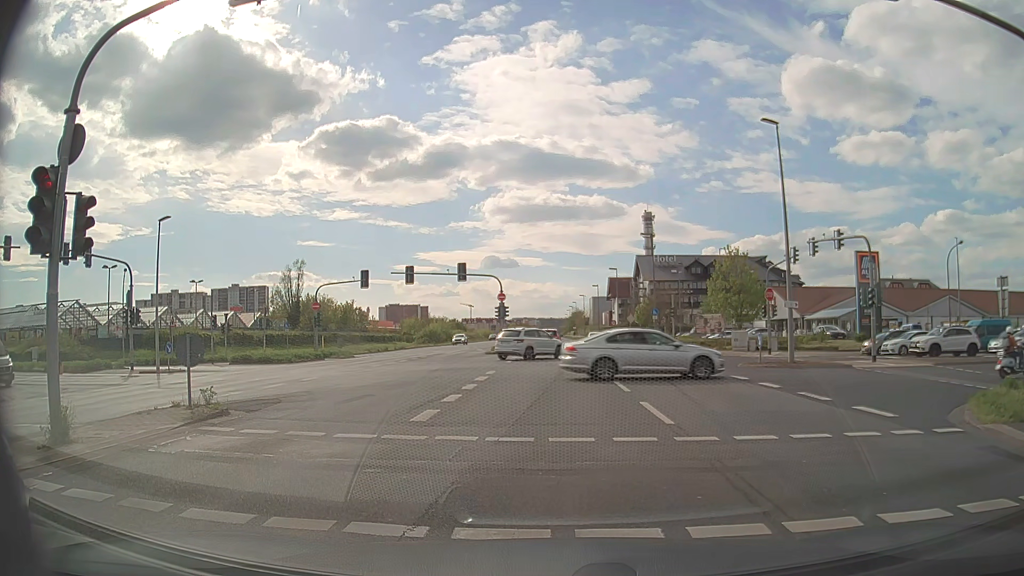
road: primary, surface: asphalt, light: Day
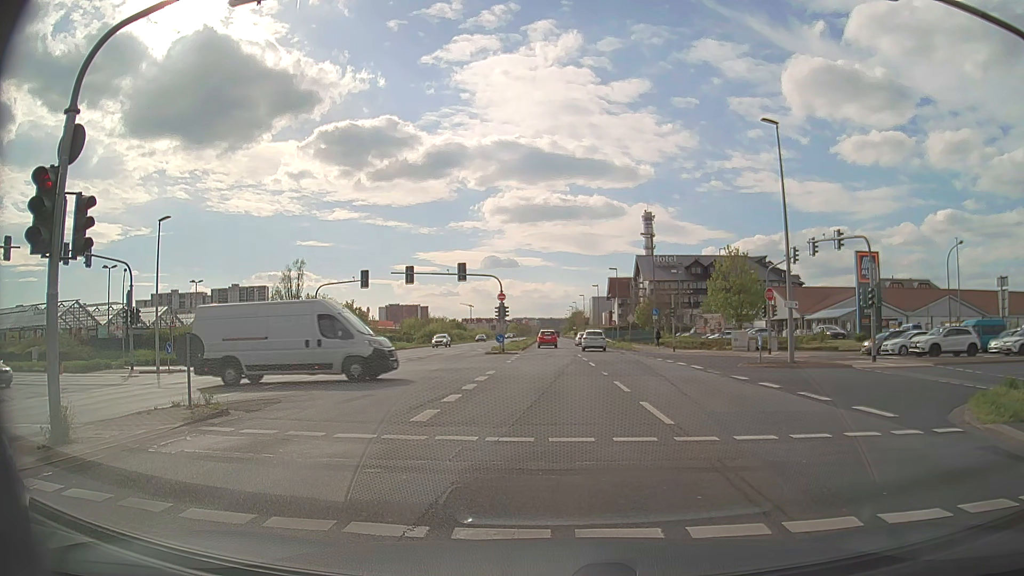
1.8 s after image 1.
(0.0, 0.0) m; 0°
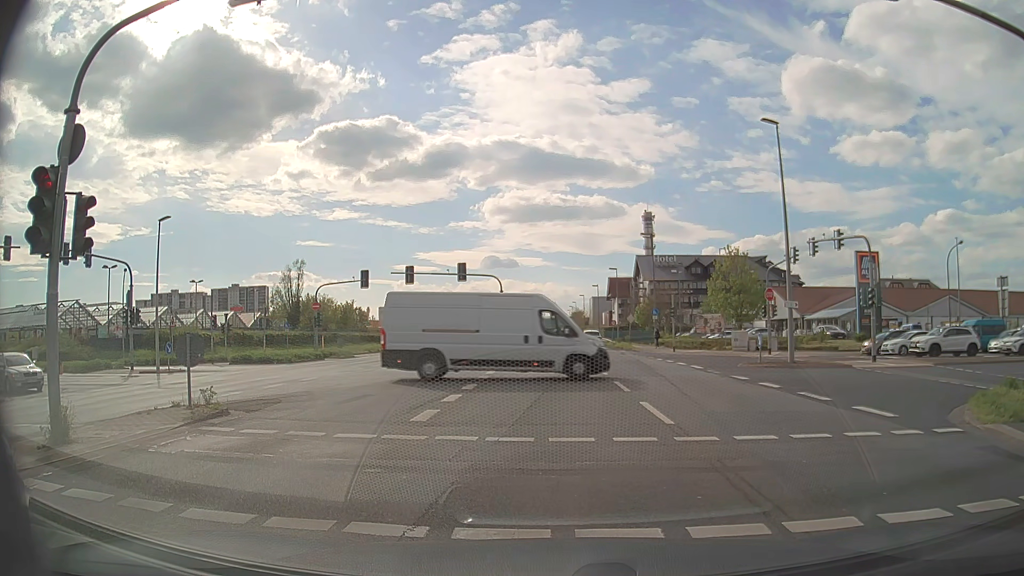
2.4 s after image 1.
(0.0, 0.0) m; 0°
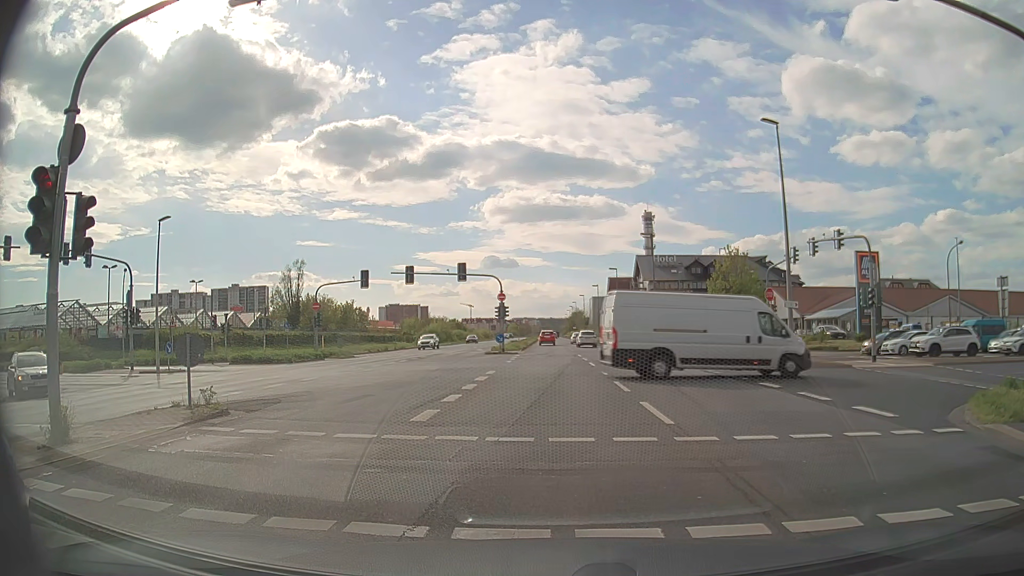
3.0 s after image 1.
(0.0, 0.0) m; 0°
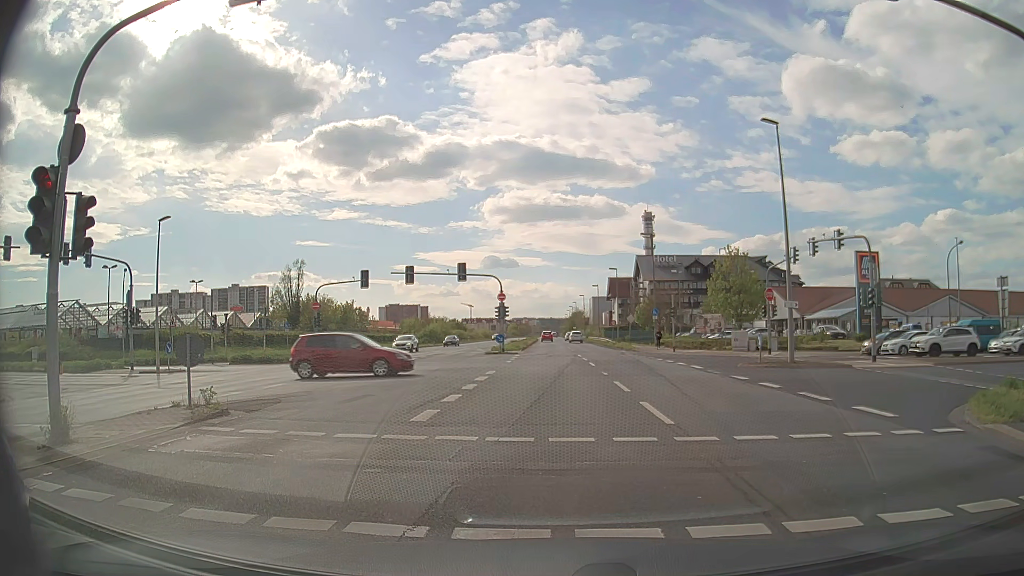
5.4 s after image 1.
(0.0, 0.0) m; 0°
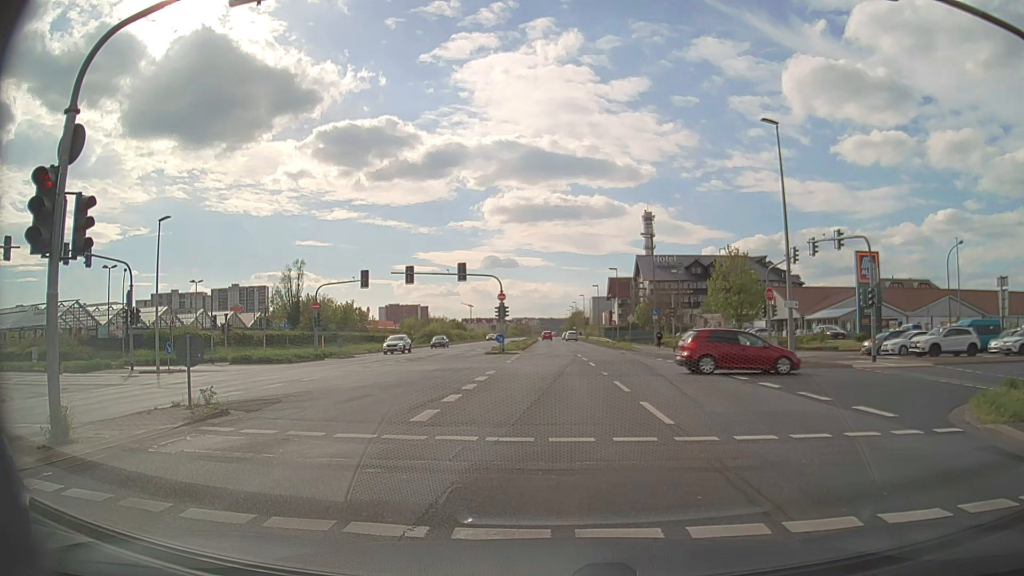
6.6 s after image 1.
(0.0, 0.0) m; 0°
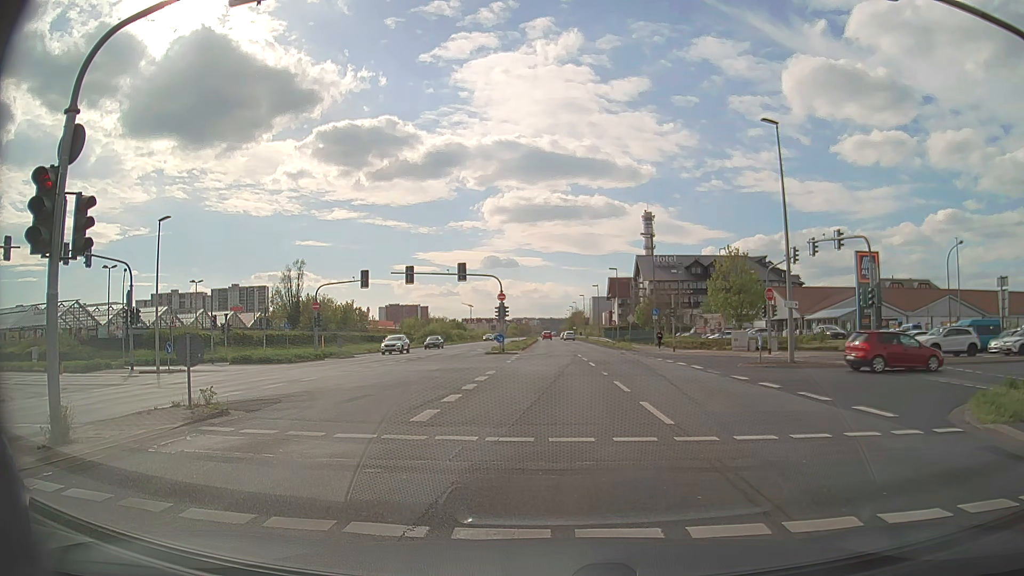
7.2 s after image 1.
(0.0, 0.0) m; 0°
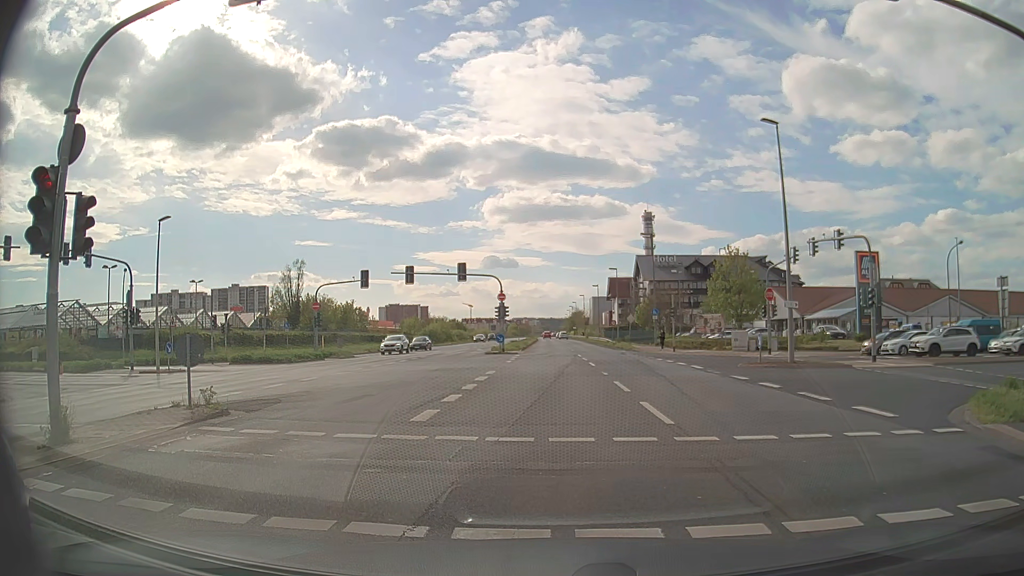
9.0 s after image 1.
(0.0, 0.0) m; 0°
(0, +10) (0, +20) (0, +30) (0, +40) (0, +50) (0, +60) (0, +70) (0, +80) (0, +90) (0, +100) m
